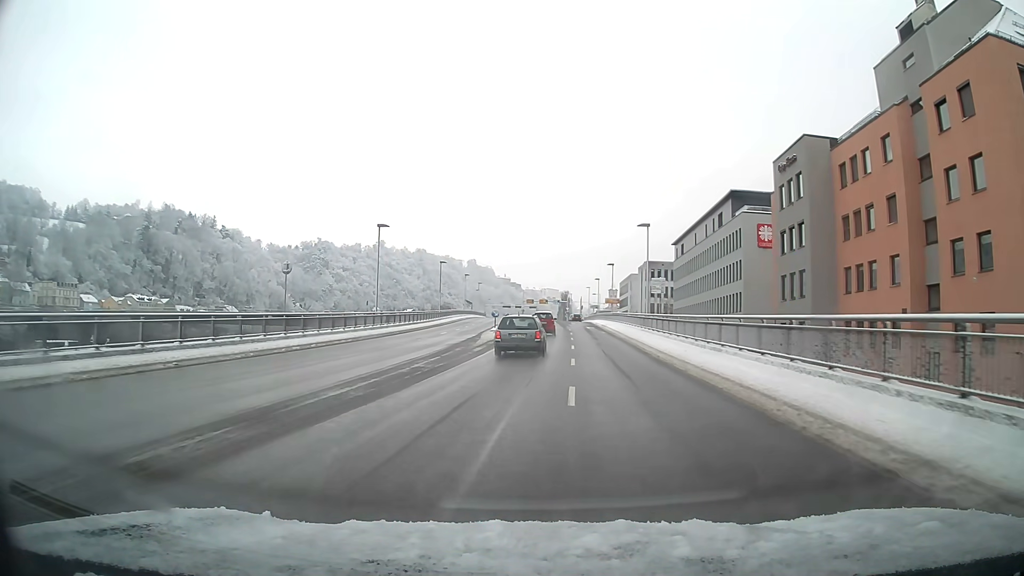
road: primary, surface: asphalt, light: Day
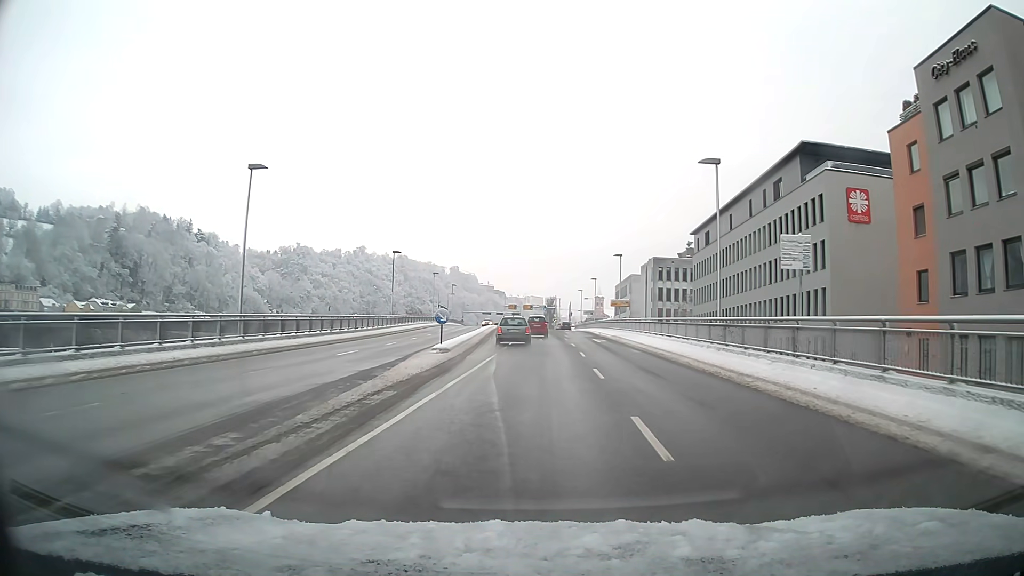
(+0.2, +22.2) m; +2°
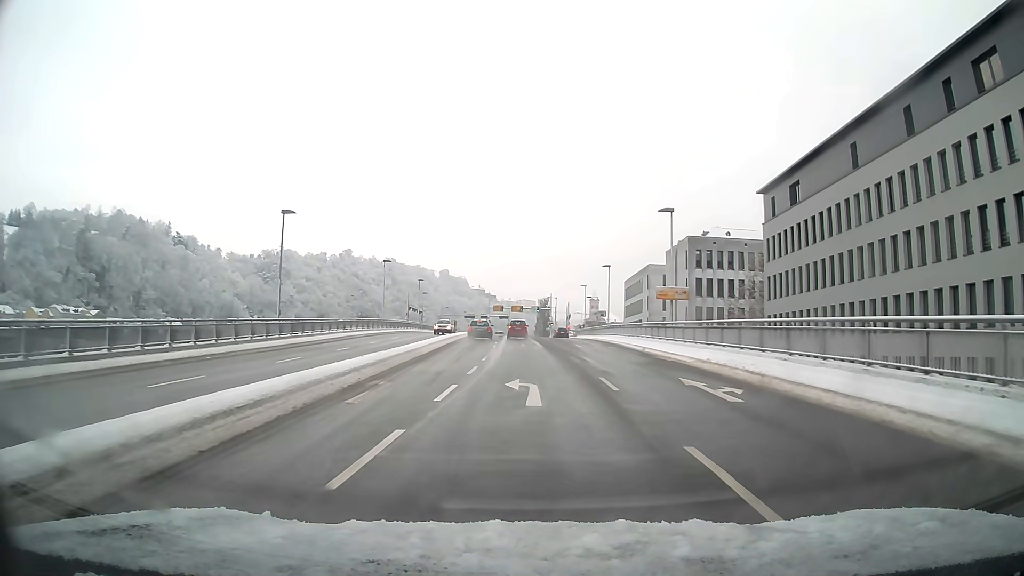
(+0.2, +29.4) m; 0°
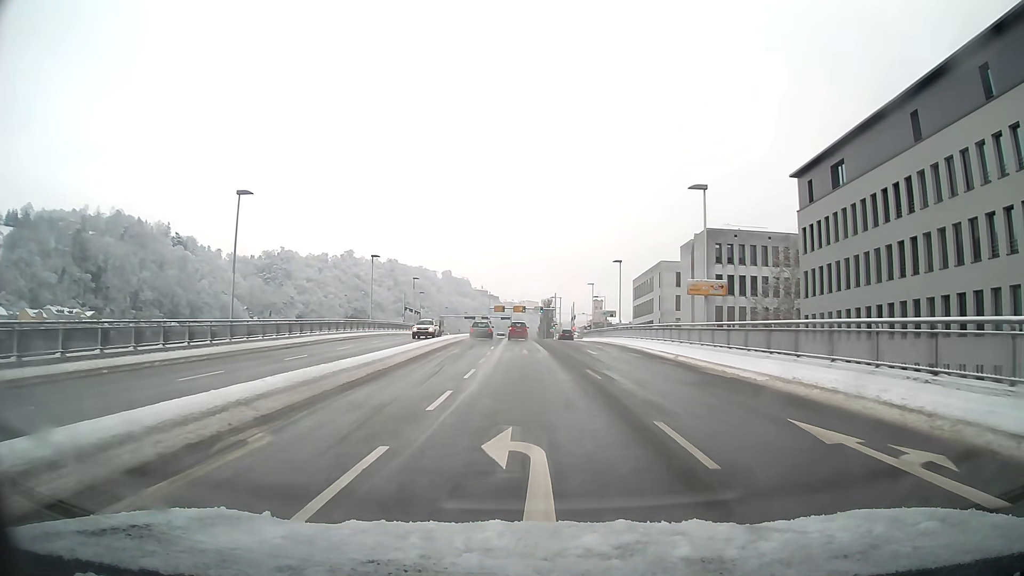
(0.0, +7.1) m; -1°
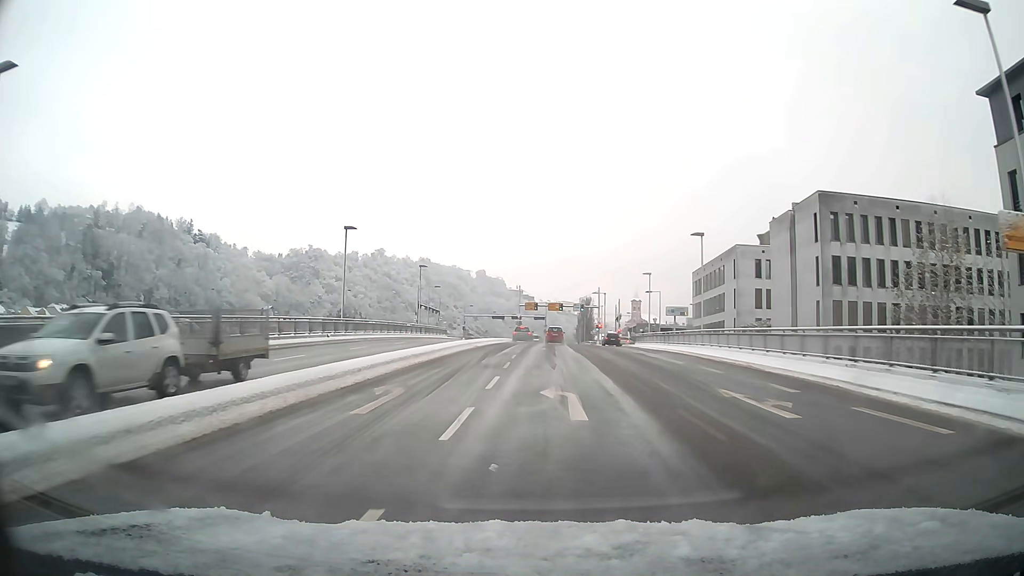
(-0.5, +20.9) m; -3°
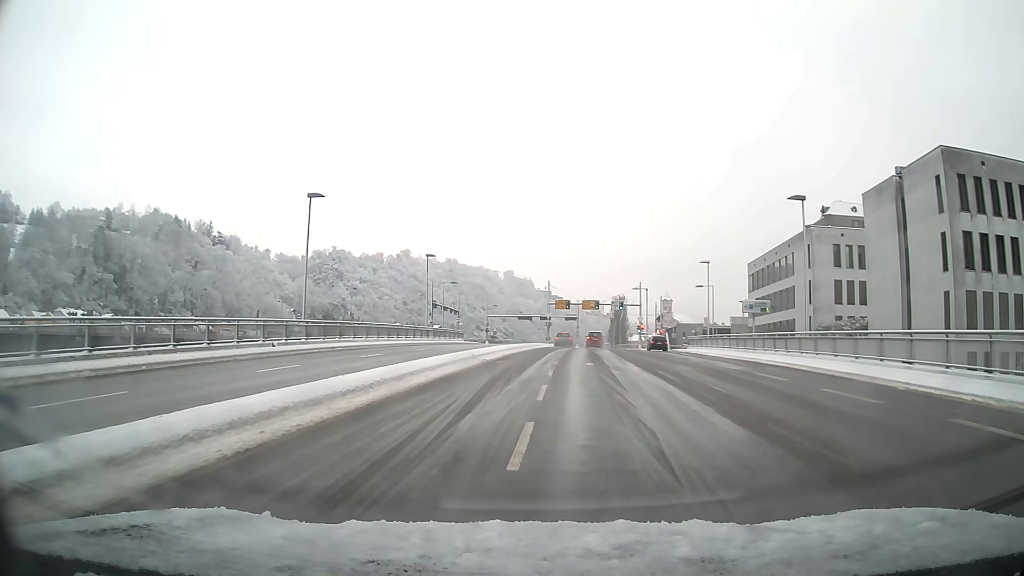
(-0.3, +13.6) m; -2°
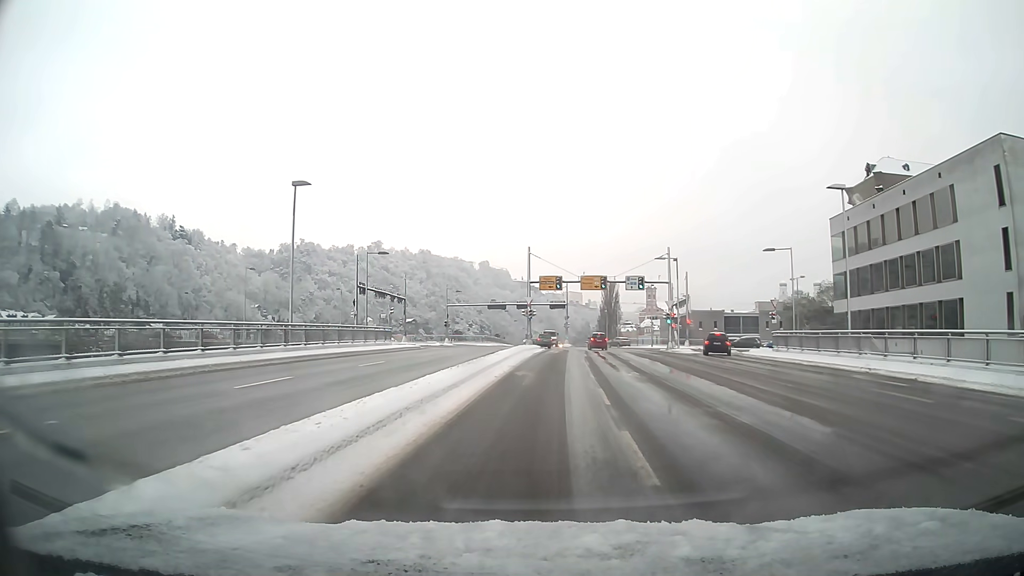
(+0.4, +30.4) m; +2°
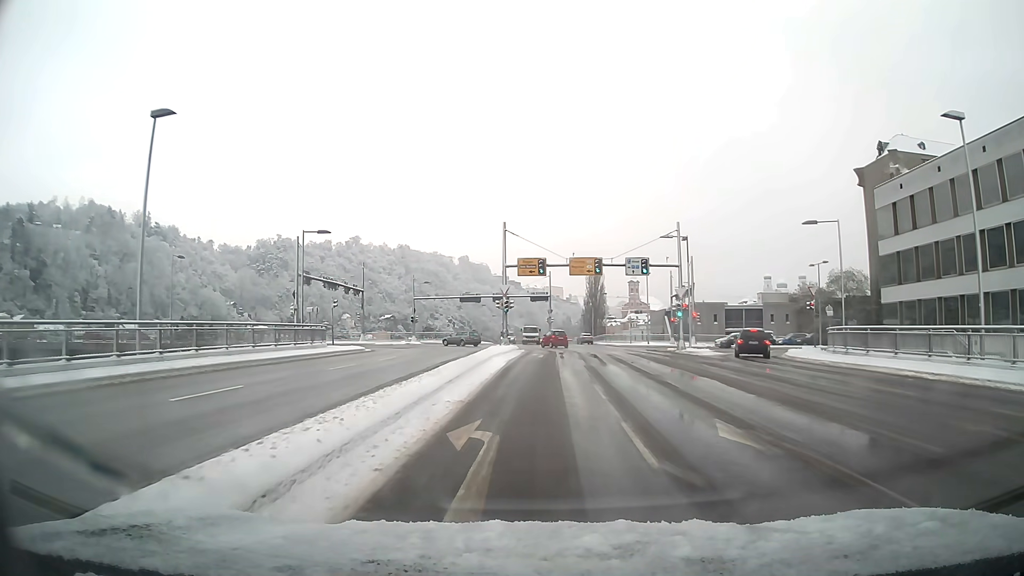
(+0.2, +11.4) m; +1°
(0, +10) (0, +20) (+1, +30) (+1, +40) (0, +50) (-3, +59) (-9, +67) (-19, +70) (-29, +71) (-39, +71) m
